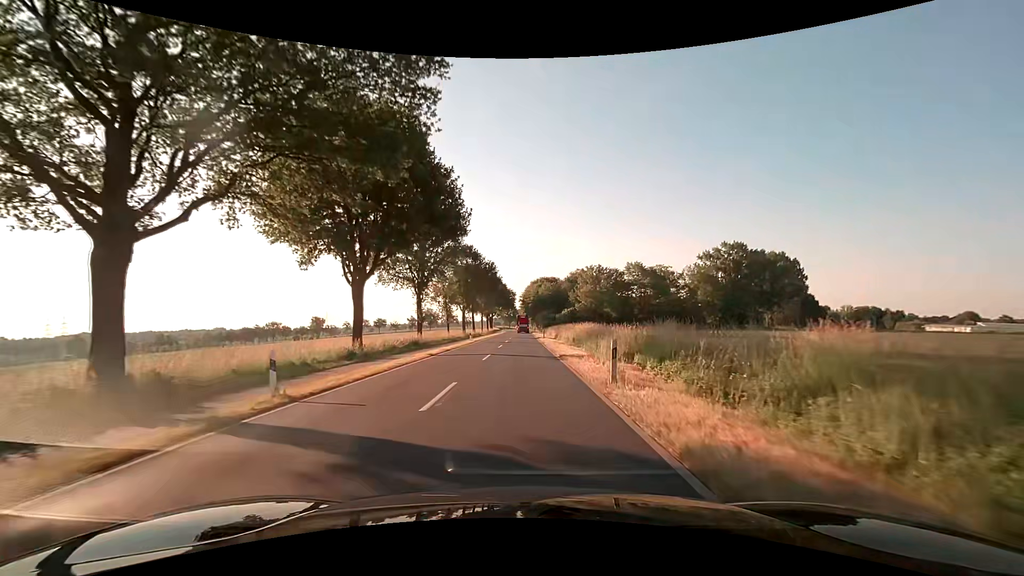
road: secondary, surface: asphalt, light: Day
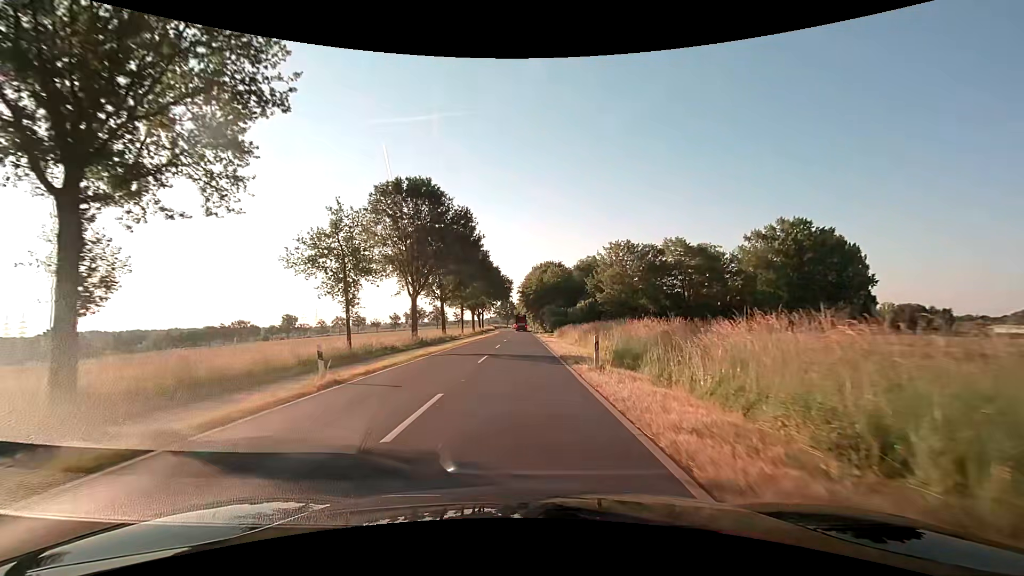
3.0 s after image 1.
(-0.1, +38.8) m; 0°
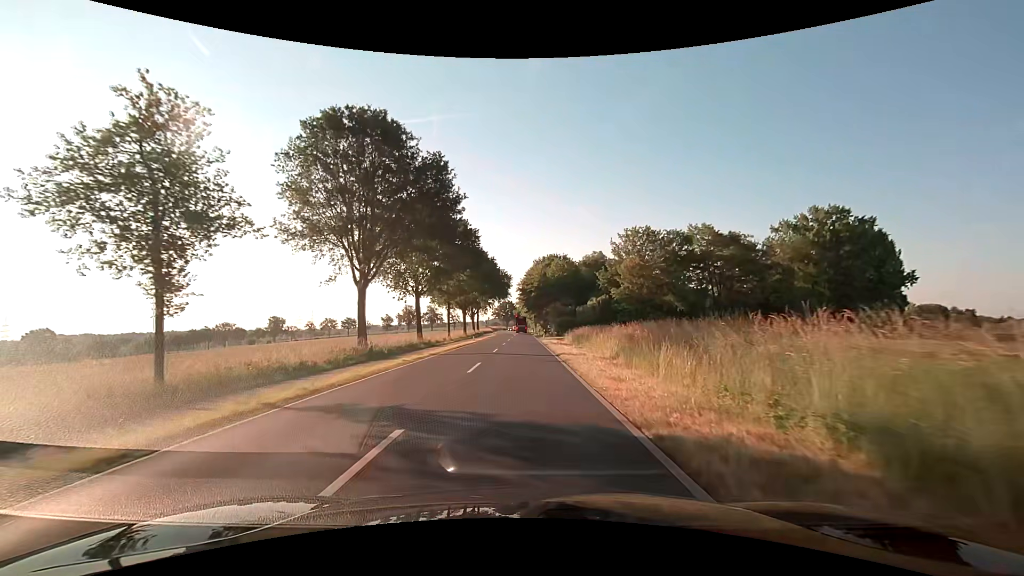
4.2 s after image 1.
(0.0, +15.5) m; 0°
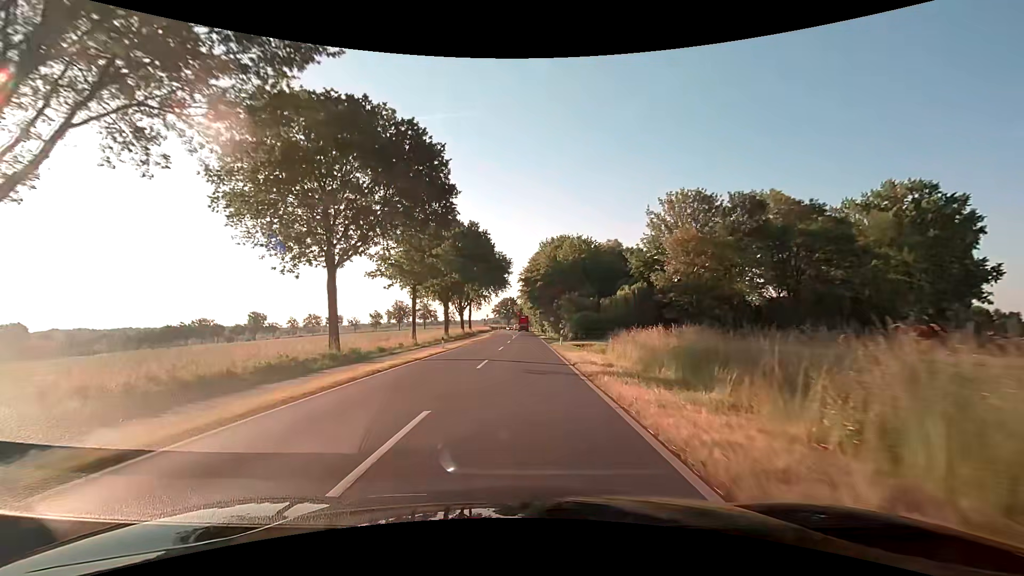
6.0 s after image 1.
(-0.1, +23.2) m; 0°
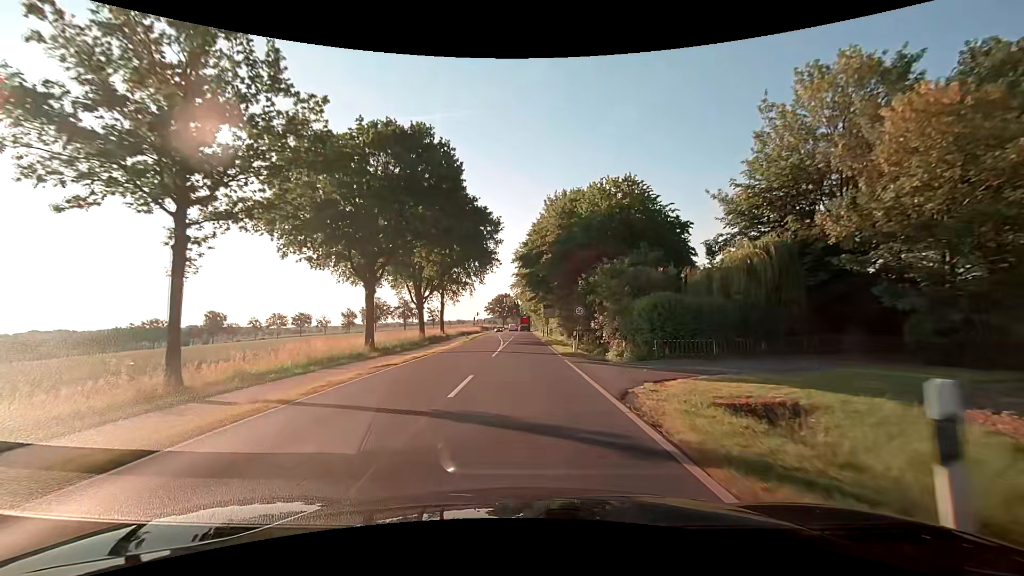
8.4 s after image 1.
(-0.1, +31.1) m; 0°
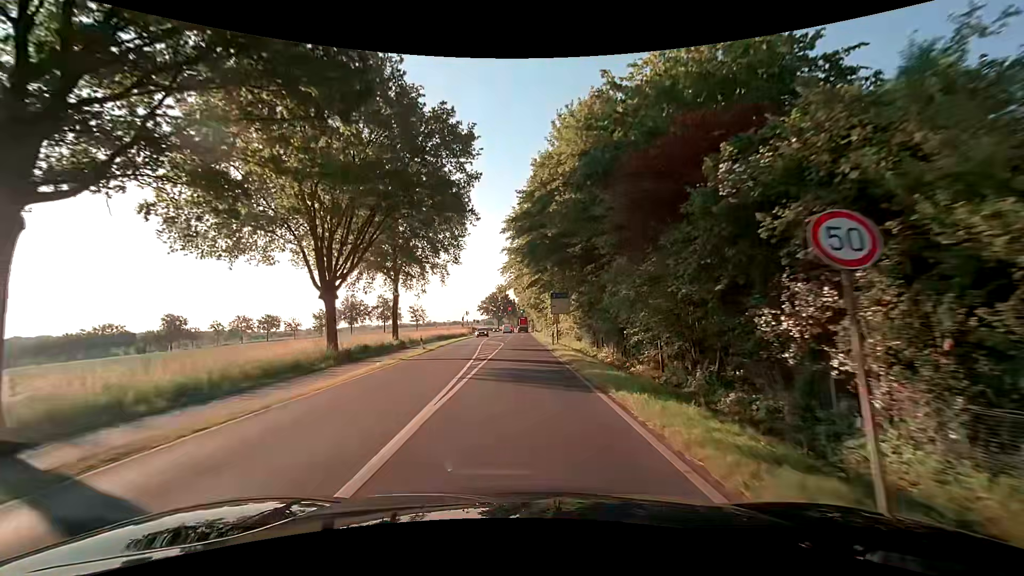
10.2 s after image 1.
(0.0, +23.3) m; 0°
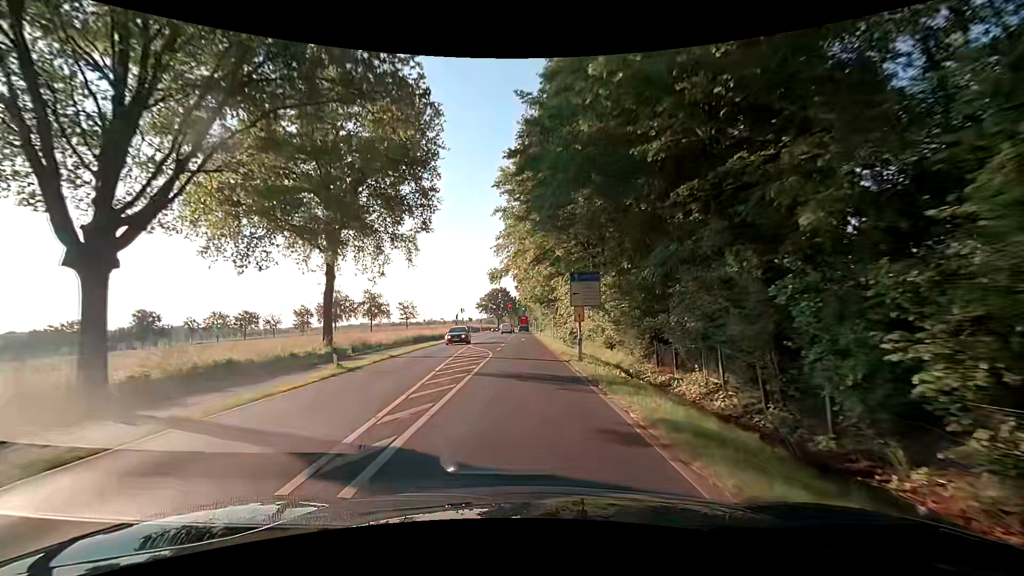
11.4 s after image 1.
(-0.1, +15.6) m; 0°
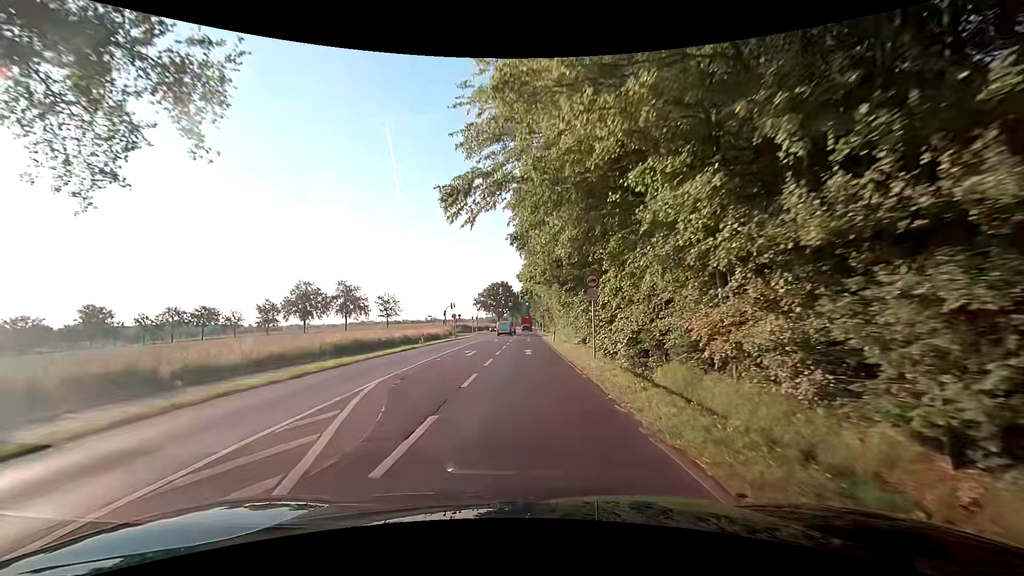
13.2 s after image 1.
(-0.4, +23.4) m; 0°
(0, +10) (0, +20) (0, +30) (0, +40) (0, +50) (0, +60) (-1, +70) (-1, +80) (-1, +90) (-1, +100) m
